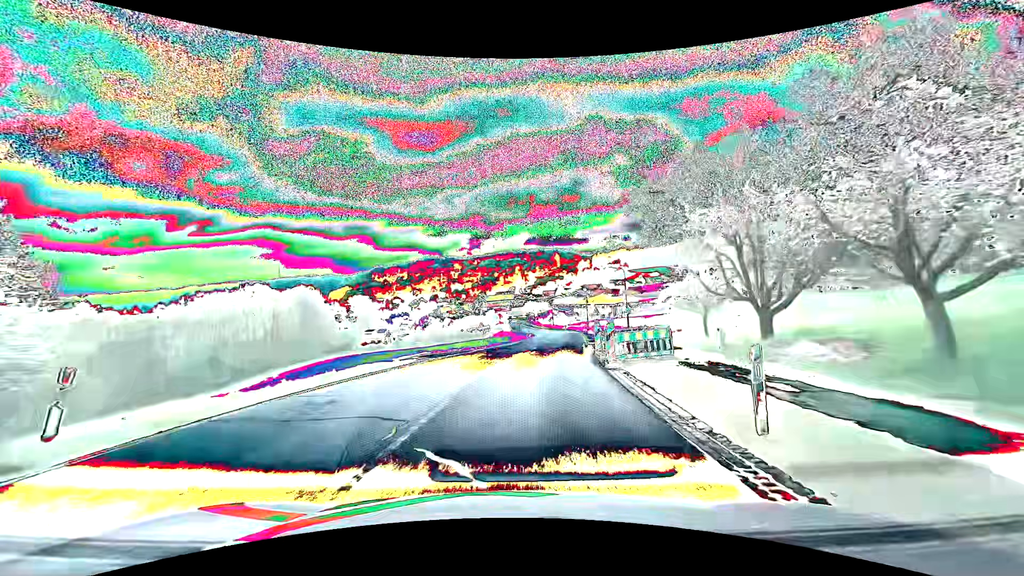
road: secondary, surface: asphalt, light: Day
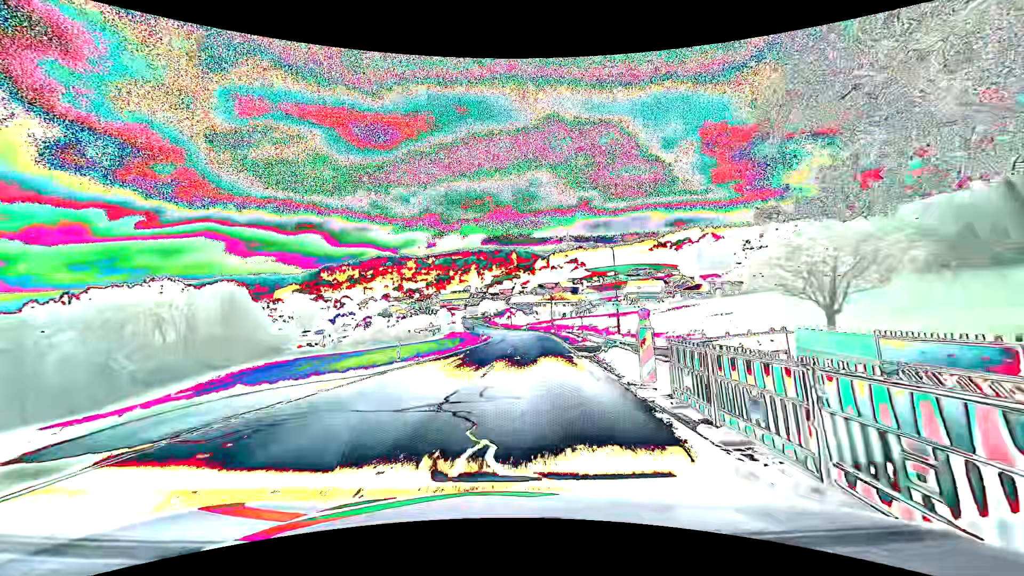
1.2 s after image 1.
(+0.7, +15.1) m; +5°
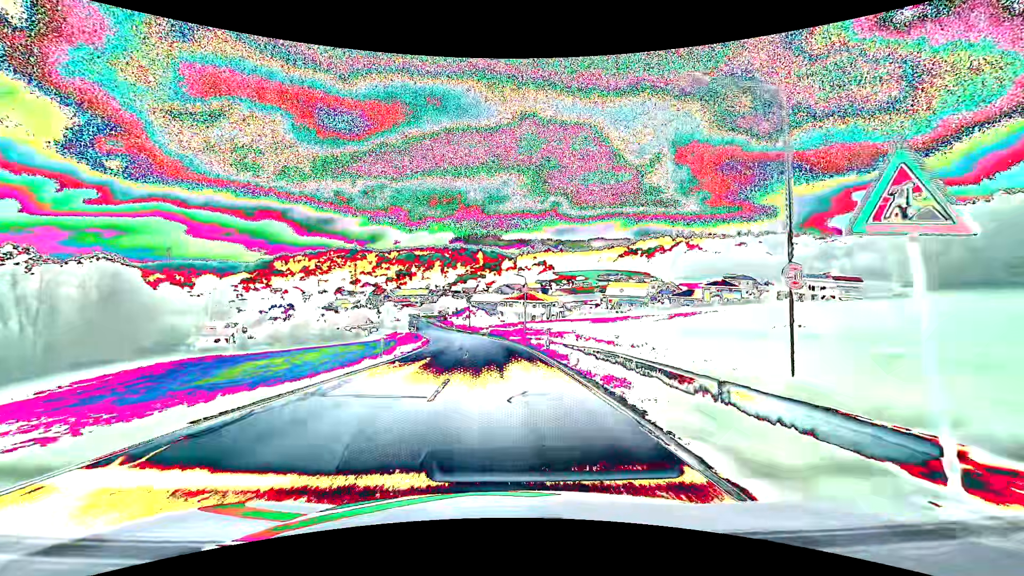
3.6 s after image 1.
(+1.1, +27.7) m; +4°
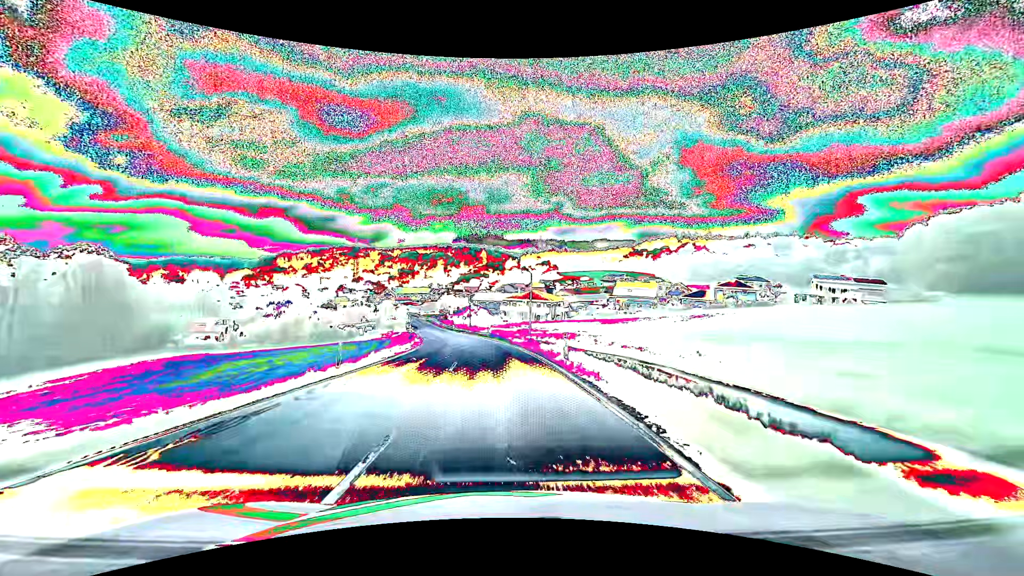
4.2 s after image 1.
(0.0, +6.2) m; 0°
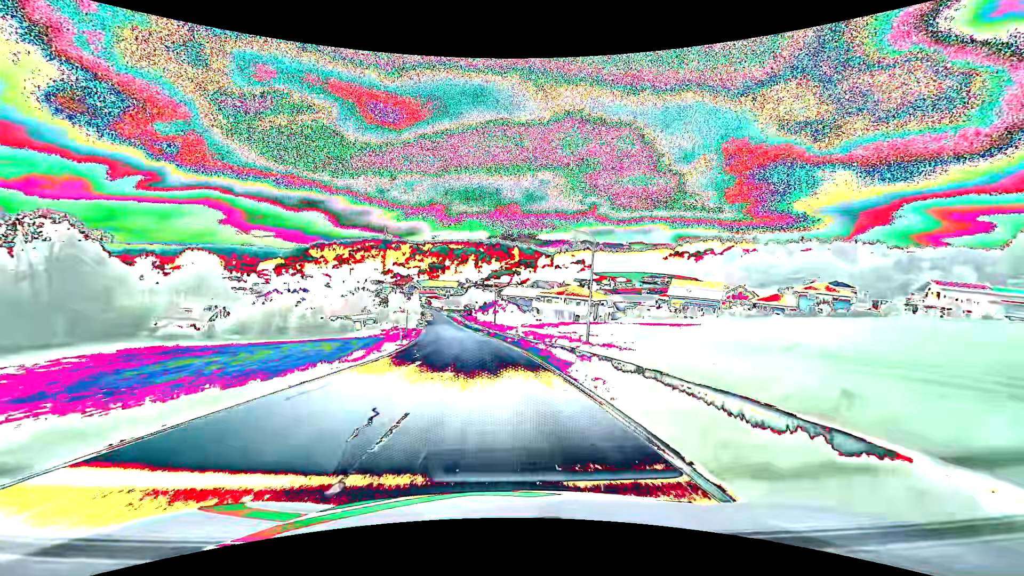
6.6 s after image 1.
(-0.6, +22.2) m; -4°
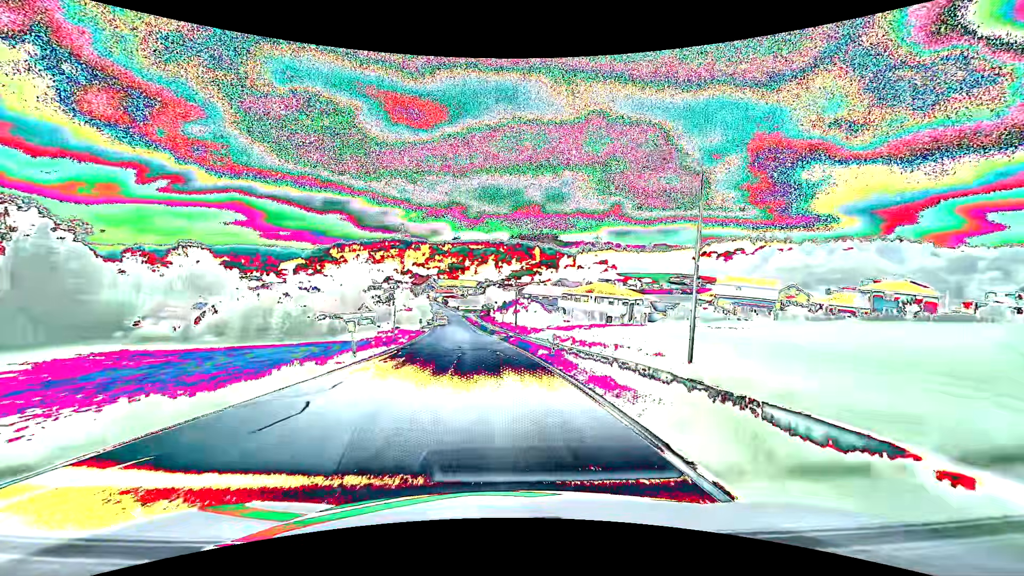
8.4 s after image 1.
(-0.3, +14.6) m; -2°
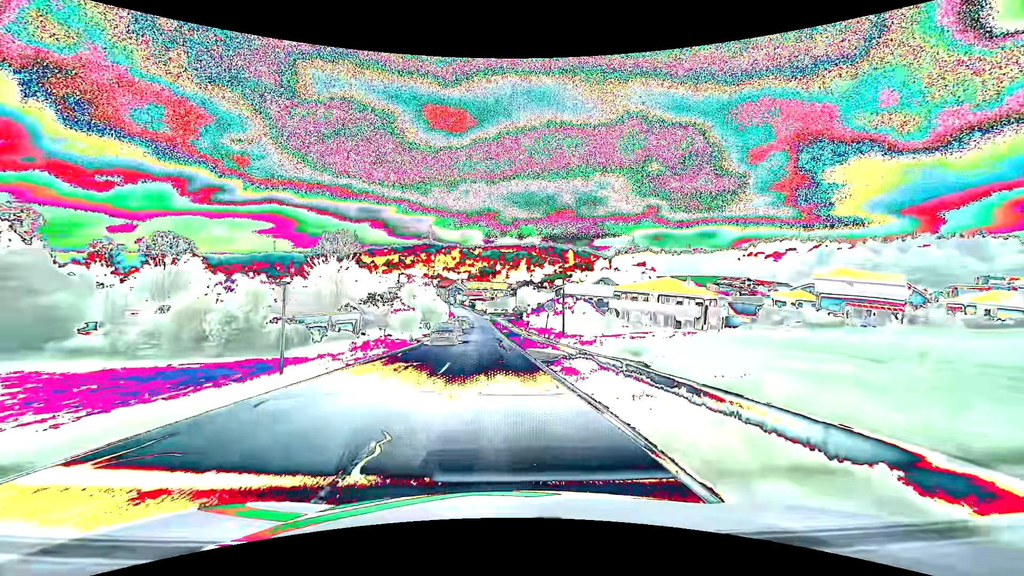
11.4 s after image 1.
(-0.8, +23.0) m; -4°
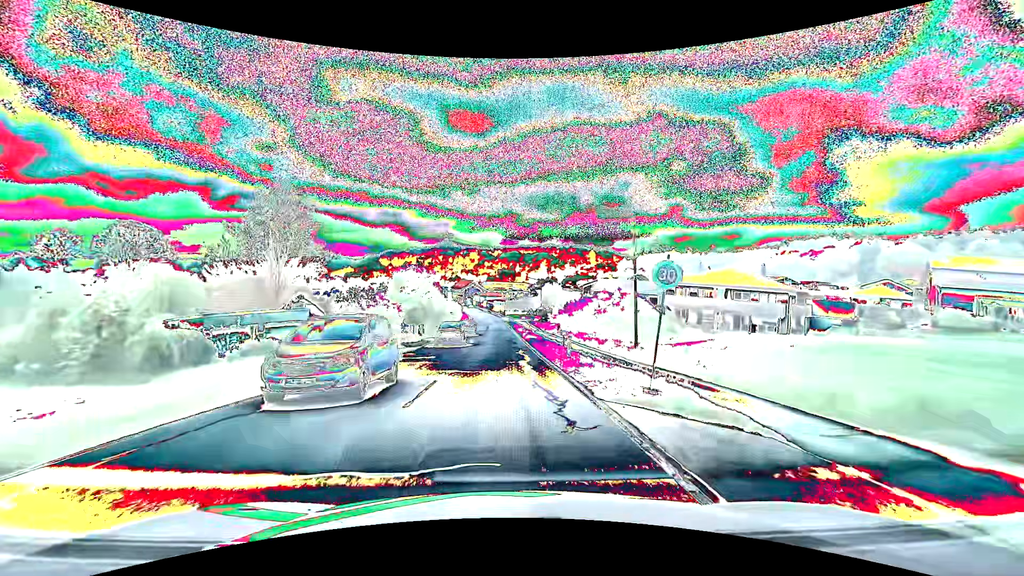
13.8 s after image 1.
(-0.4, +18.1) m; -2°
(0, +10) (0, +20) (-1, +30) (-1, +40) (-1, +50) (-1, +60) (-1, +70) (-2, +80) (-2, +90) (-3, +100) m
